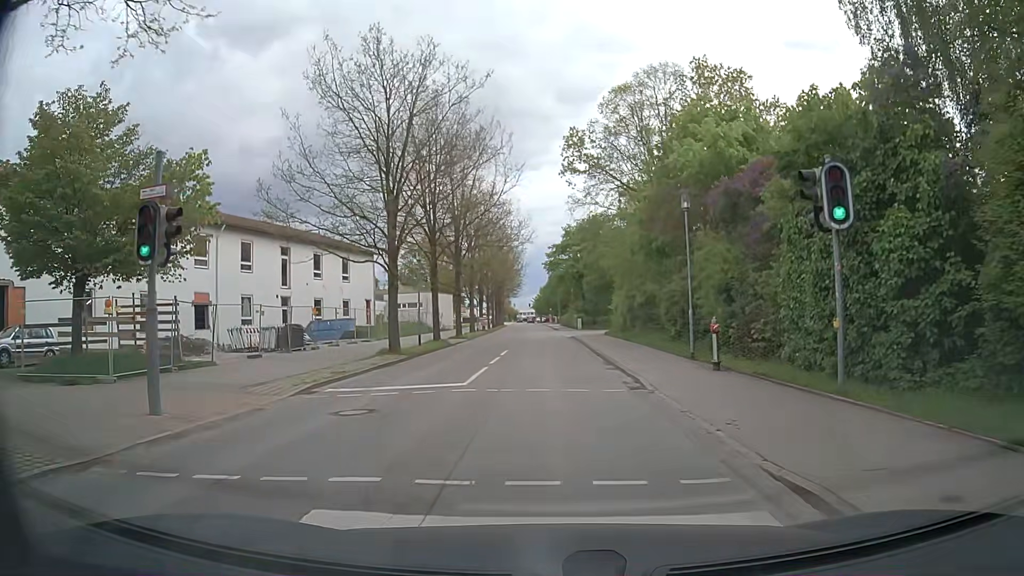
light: Day
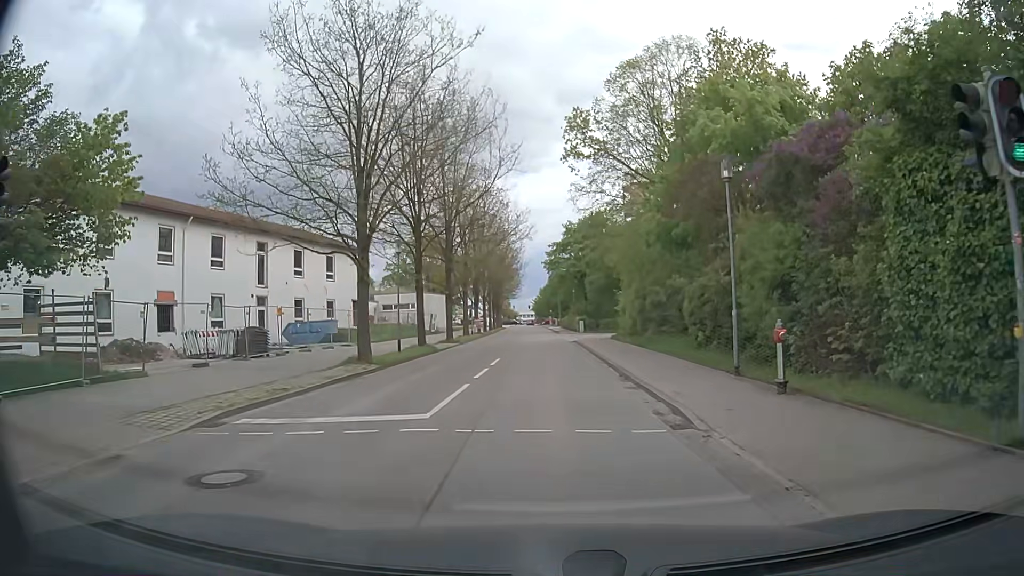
(0.0, +4.3) m; 0°
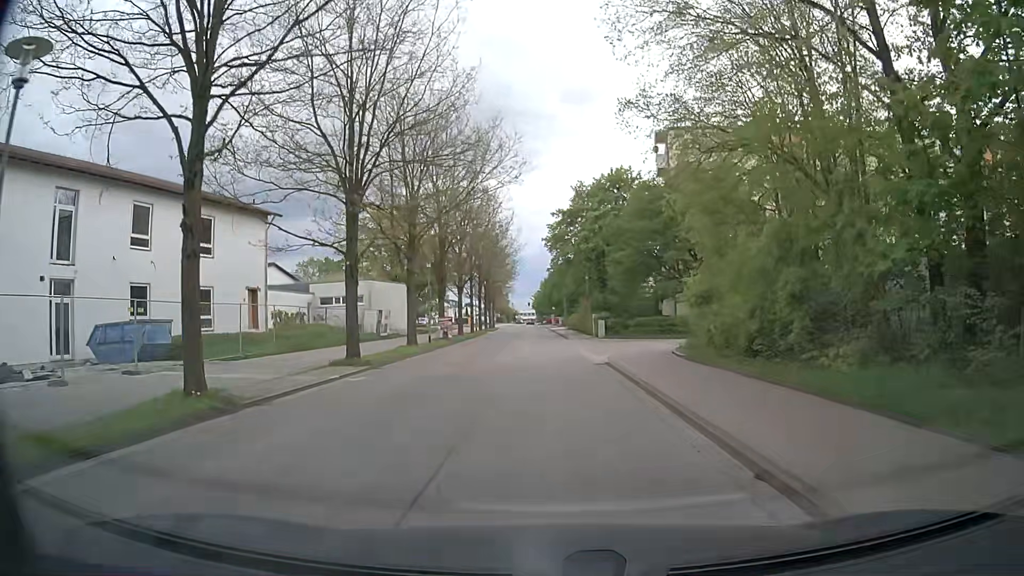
(-0.1, +21.3) m; 0°
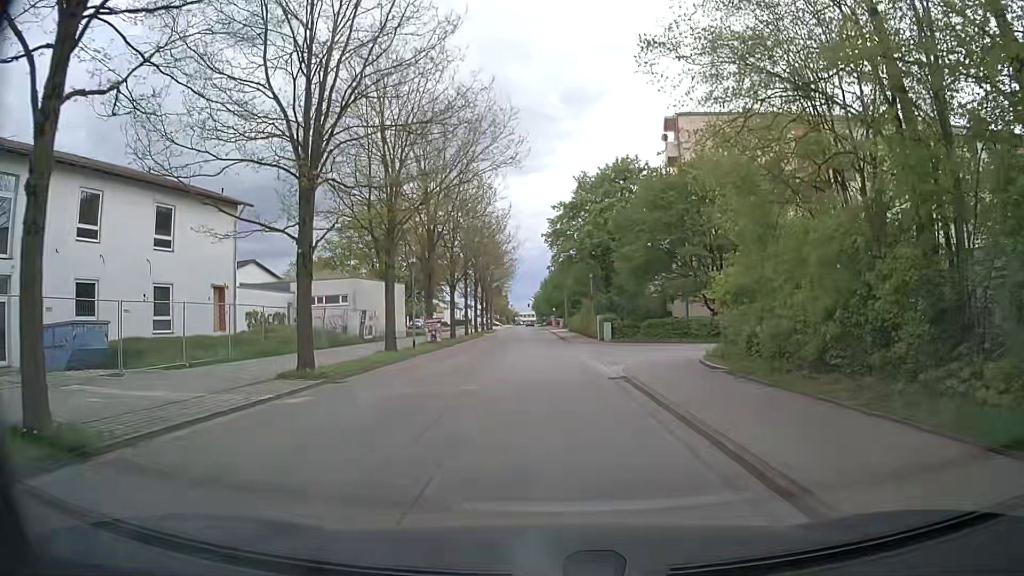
(0.0, +4.2) m; 0°
